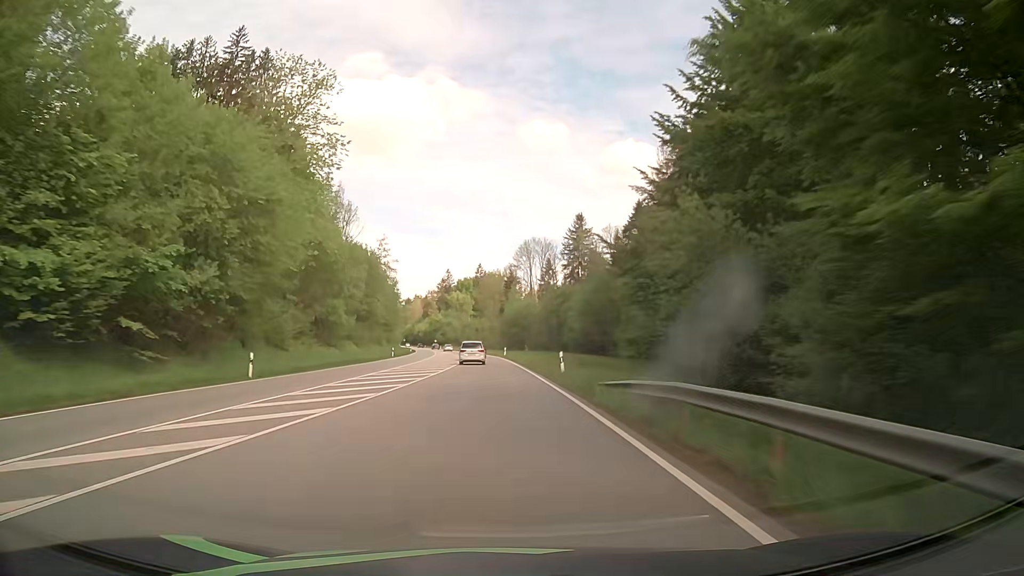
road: primary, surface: asphalt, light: Day
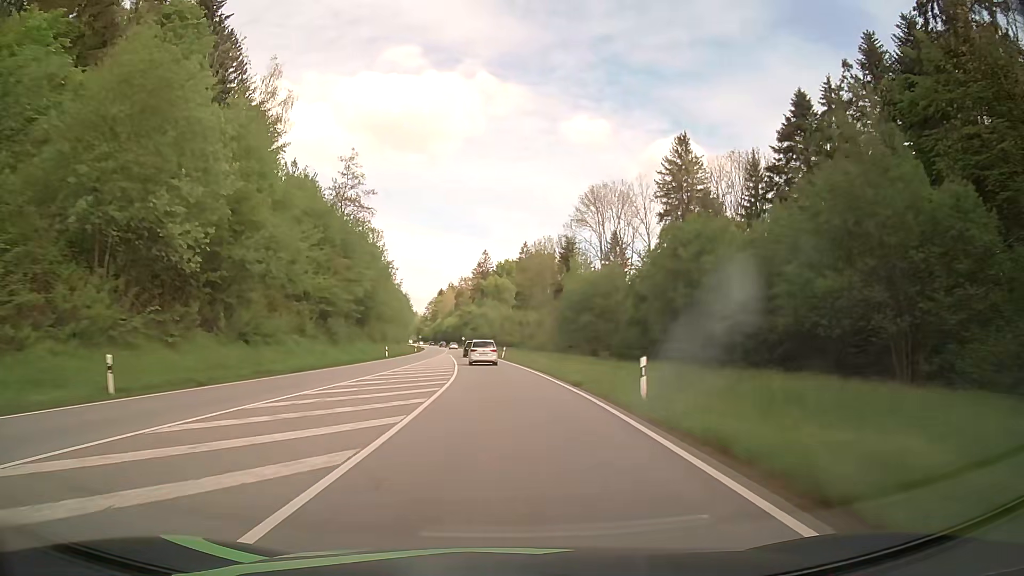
(-2.1, +62.8) m; -4°
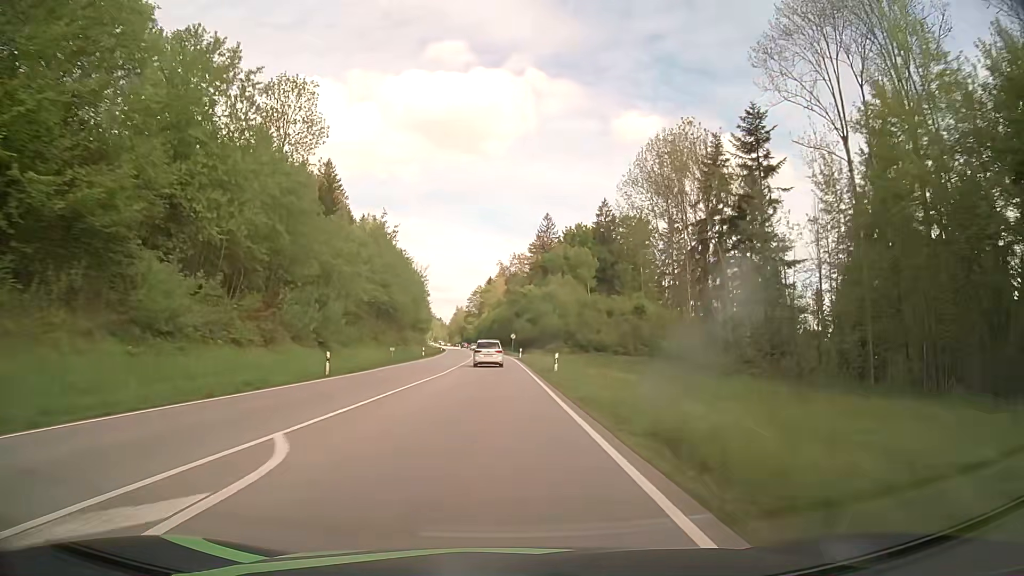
(-3.6, +76.2) m; -5°
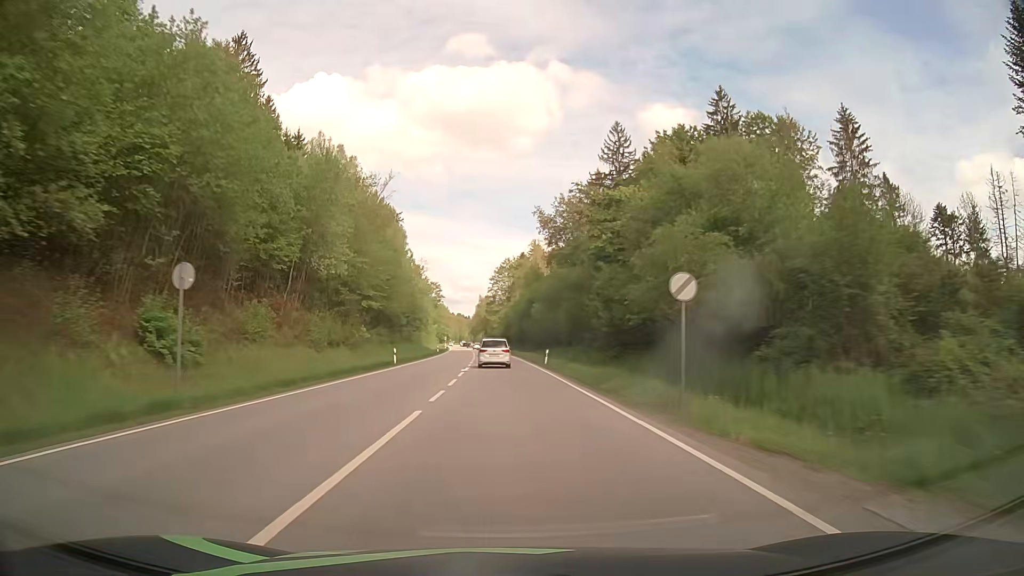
(-1.7, +76.1) m; -2°
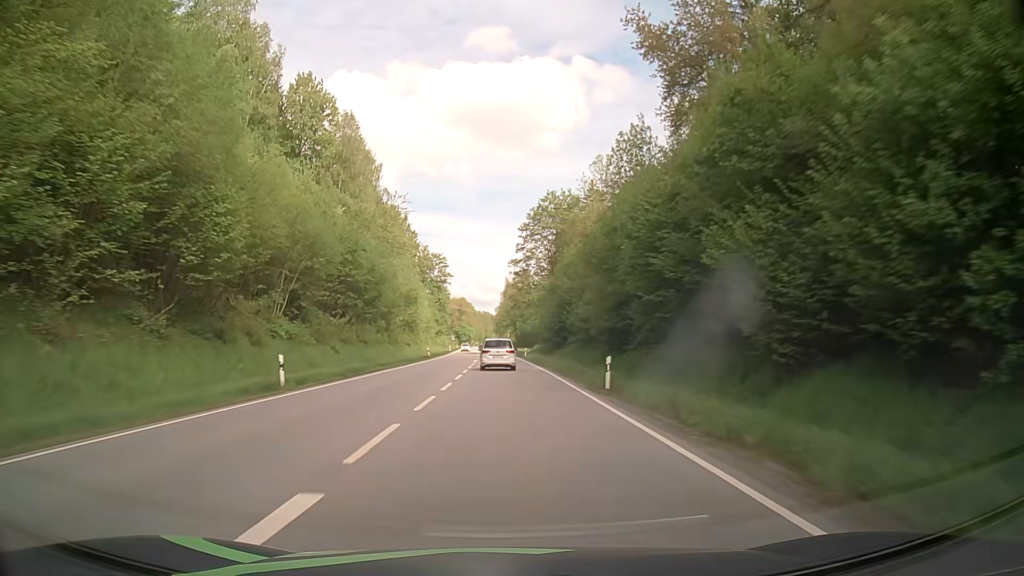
(-2.0, +74.5) m; -3°
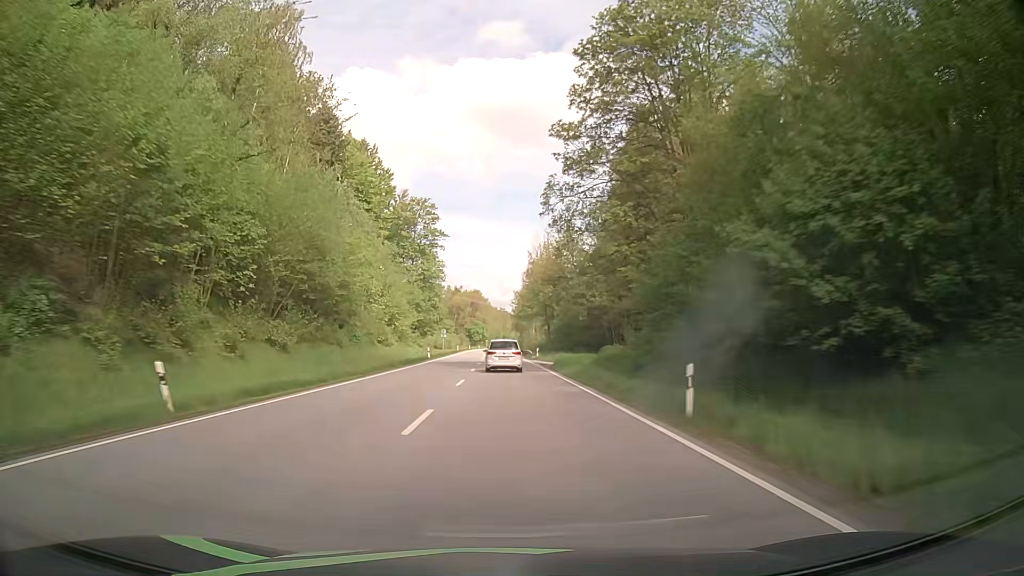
(-0.9, +58.0) m; -2°
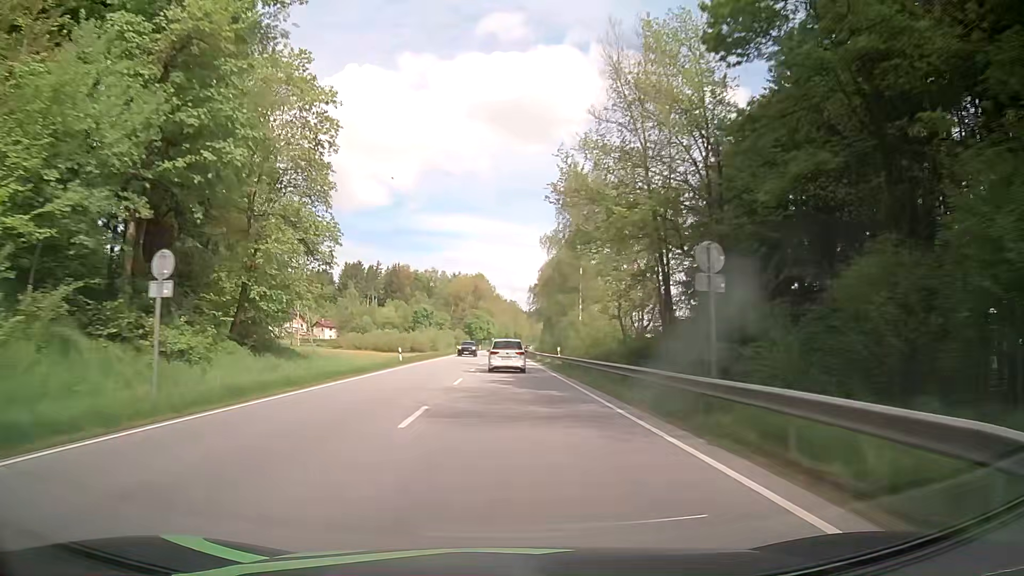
(-0.5, +72.1) m; -1°
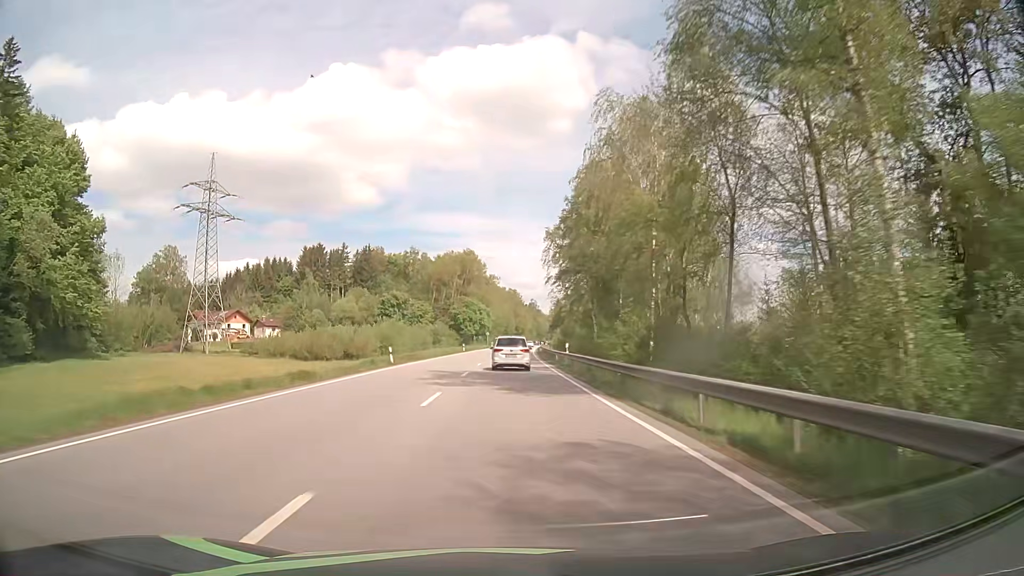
(+0.2, +56.6) m; 0°
